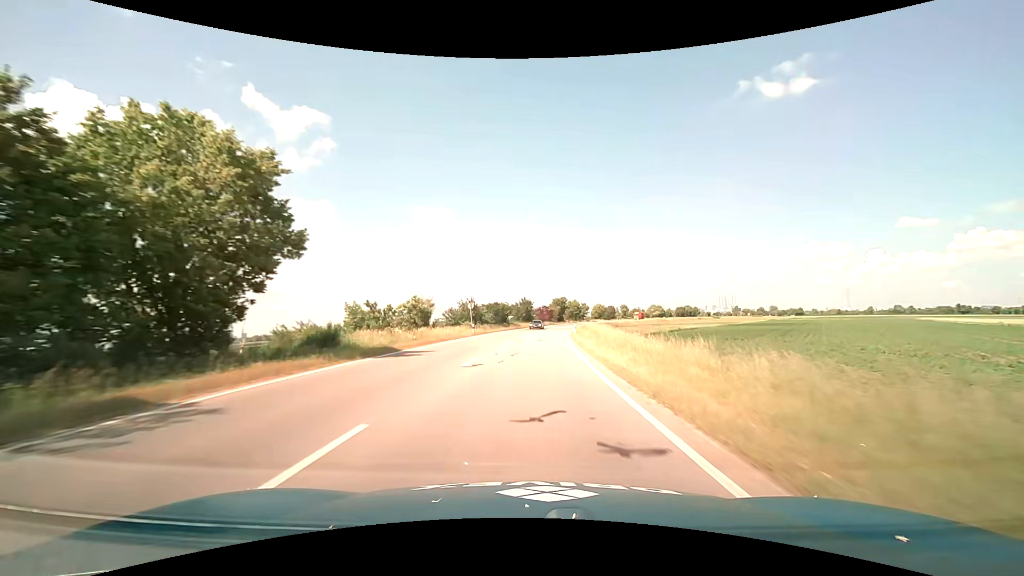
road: primary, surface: asphalt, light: Day
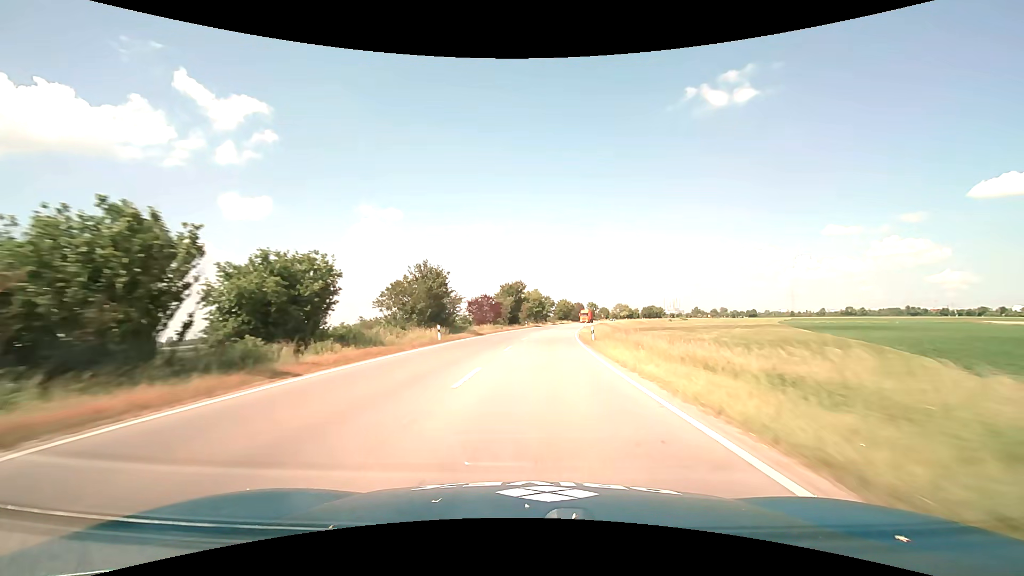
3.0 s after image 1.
(+2.9, +65.4) m; +6°
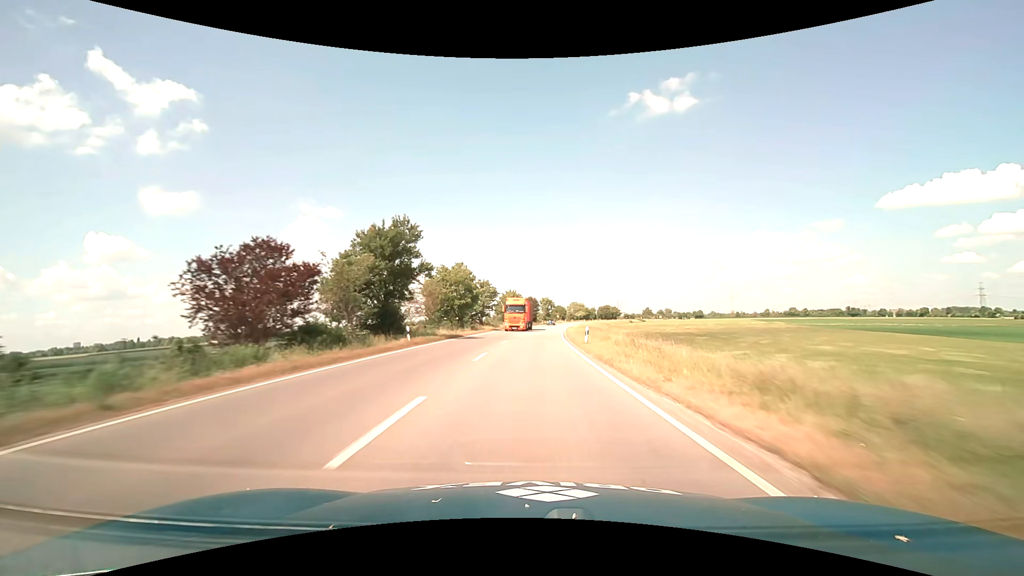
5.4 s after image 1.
(+2.8, +53.9) m; +6°
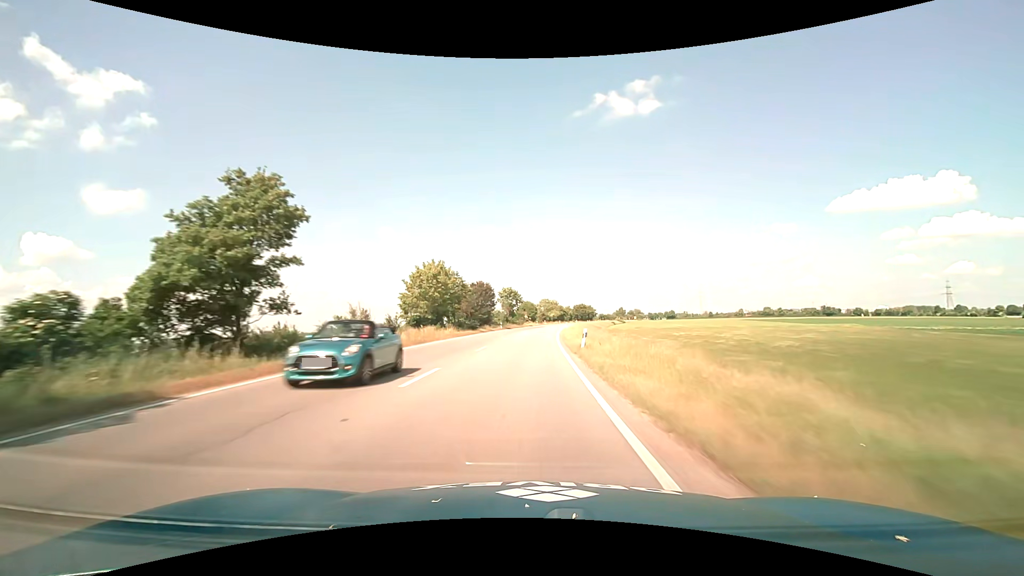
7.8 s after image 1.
(+2.7, +55.2) m; +4°
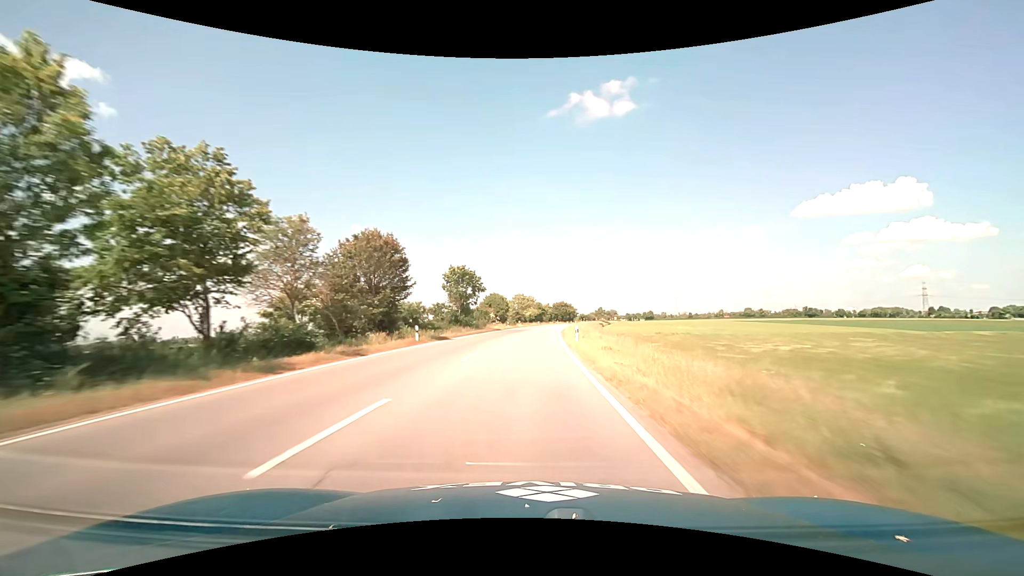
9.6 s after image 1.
(+0.9, +42.1) m; +3°
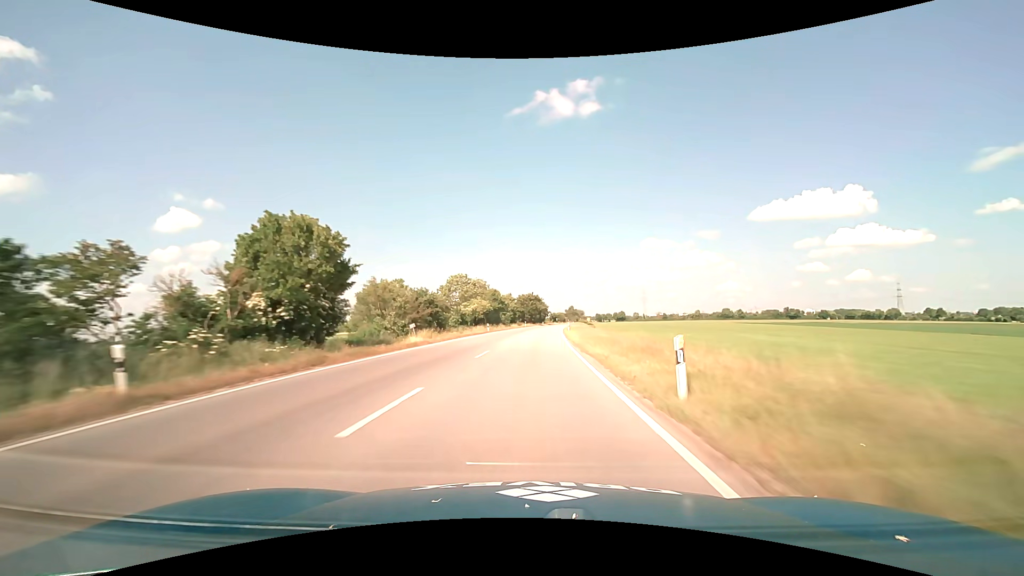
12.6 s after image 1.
(+3.0, +71.2) m; +5°
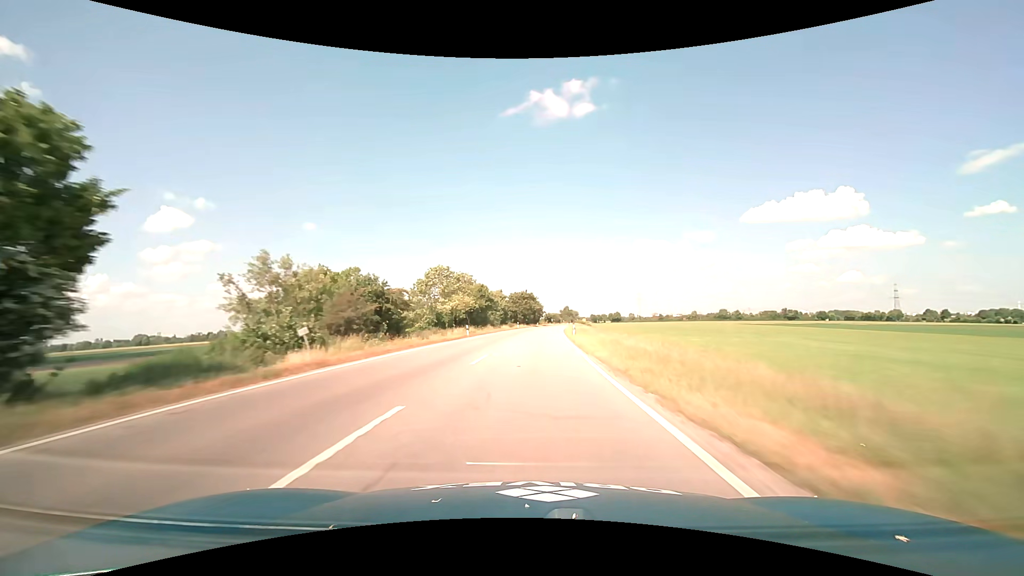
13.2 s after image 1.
(0.0, +14.4) m; +1°
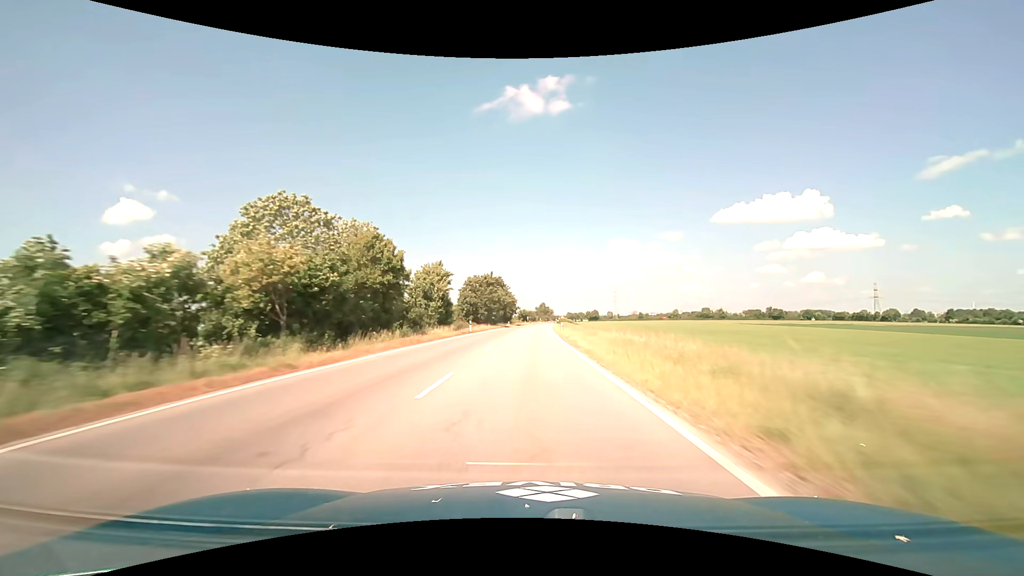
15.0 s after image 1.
(+1.1, +43.5) m; +3°
(0, +10) (0, +20) (0, +30) (+1, +40) (+1, +50) (+1, +60) (+2, +70) (+2, +80) (+2, +90) (+3, +100) m
